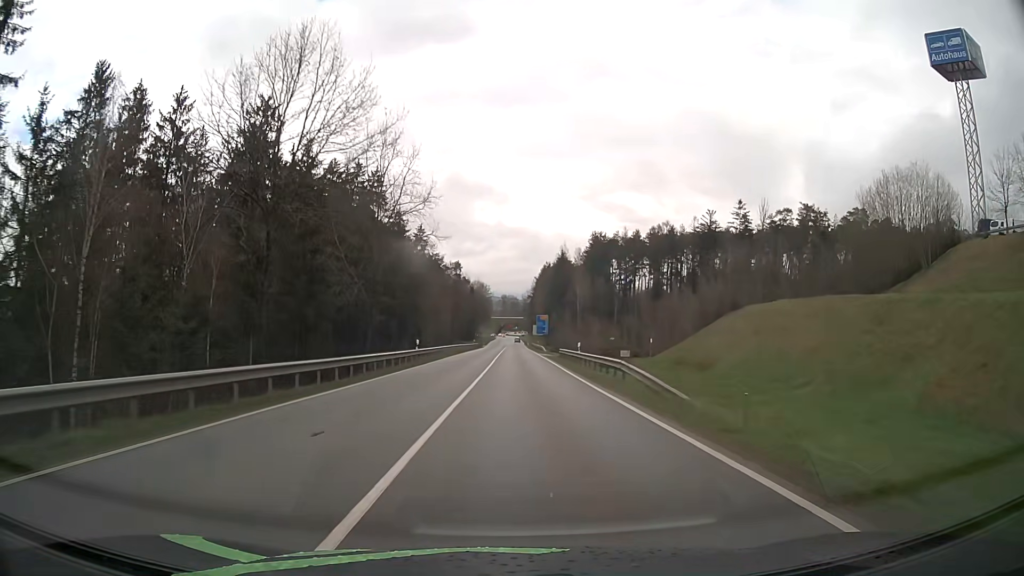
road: secondary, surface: asphalt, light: Day
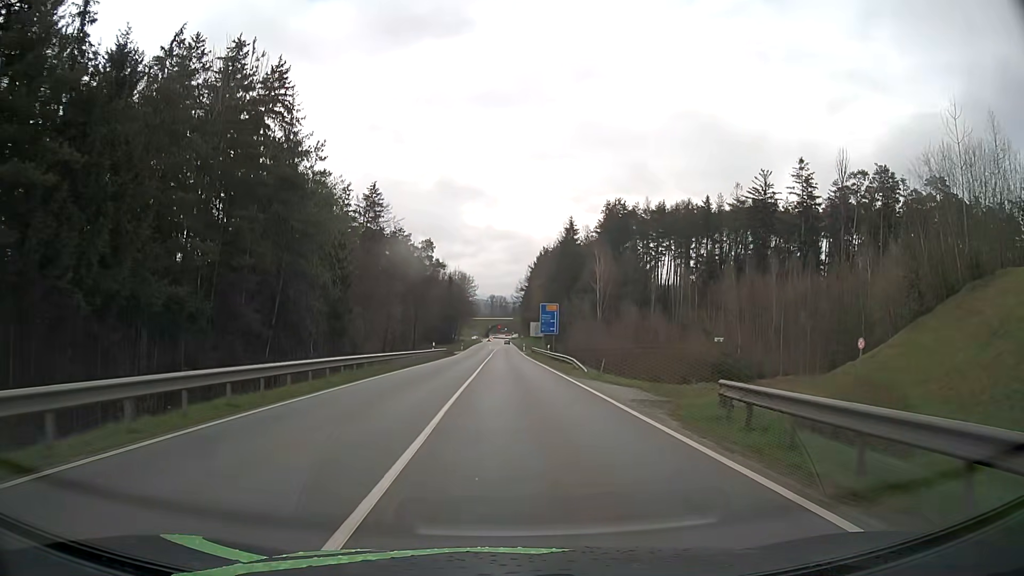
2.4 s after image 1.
(+0.4, +44.2) m; +1°
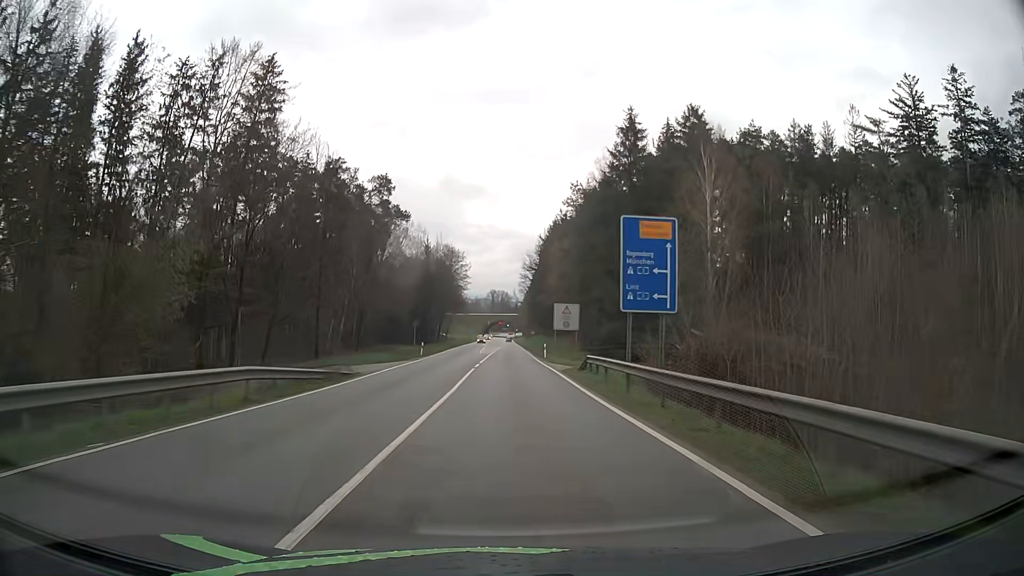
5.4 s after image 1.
(+0.3, +52.3) m; 0°
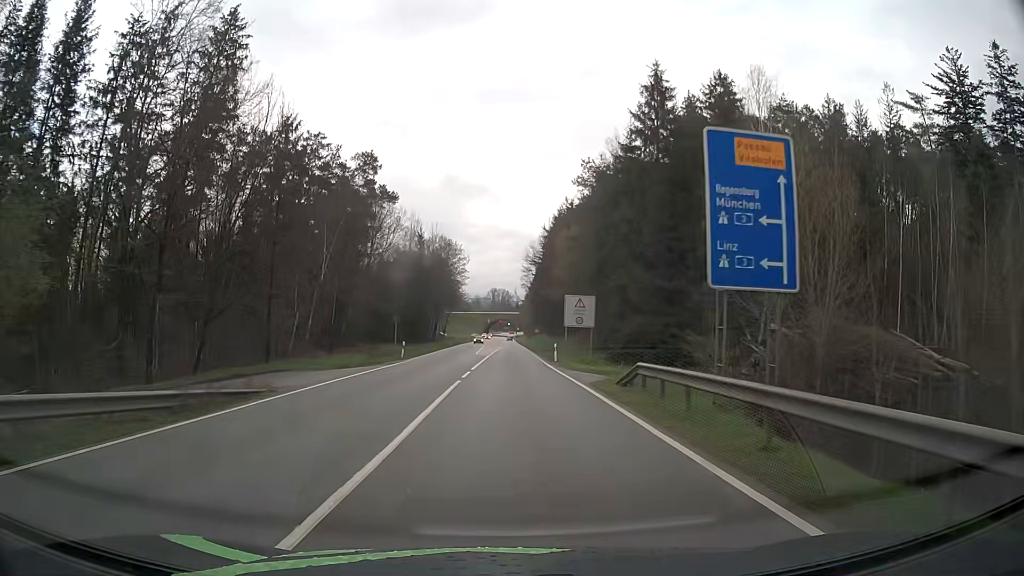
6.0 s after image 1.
(0.0, +10.2) m; 0°
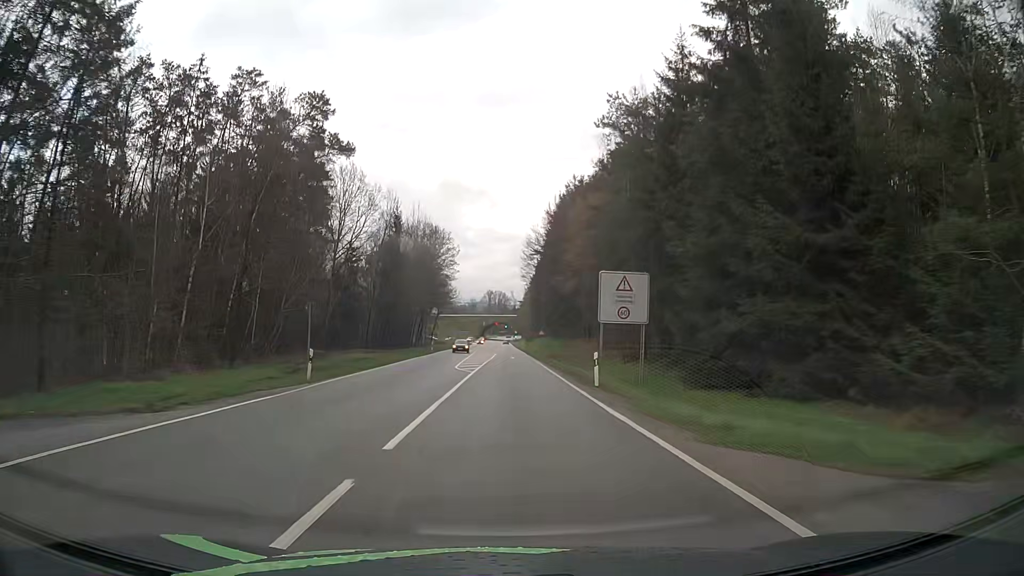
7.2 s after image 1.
(+0.1, +20.2) m; +1°
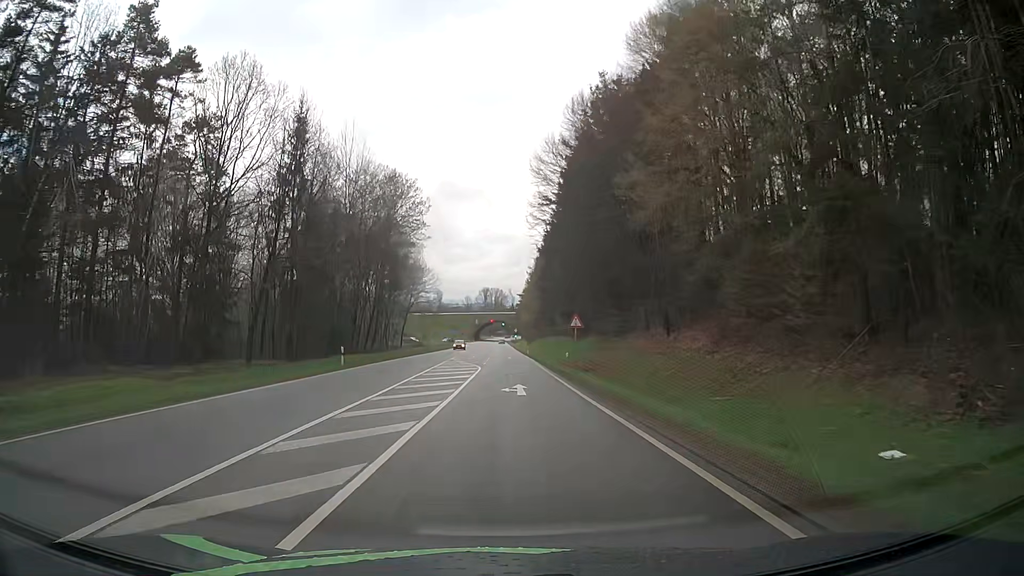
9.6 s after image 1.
(+0.1, +39.4) m; 0°
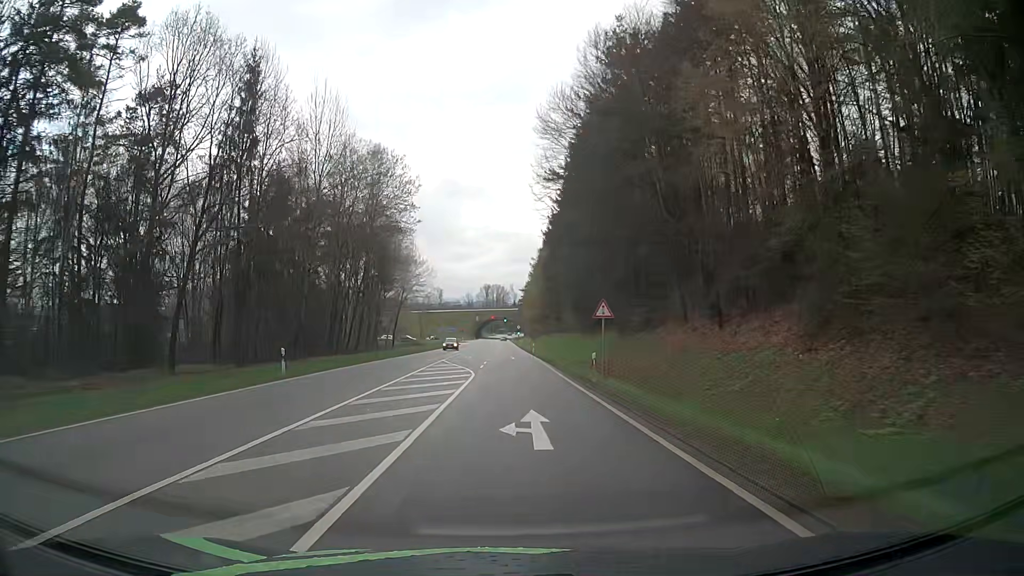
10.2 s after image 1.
(0.0, +9.6) m; 0°
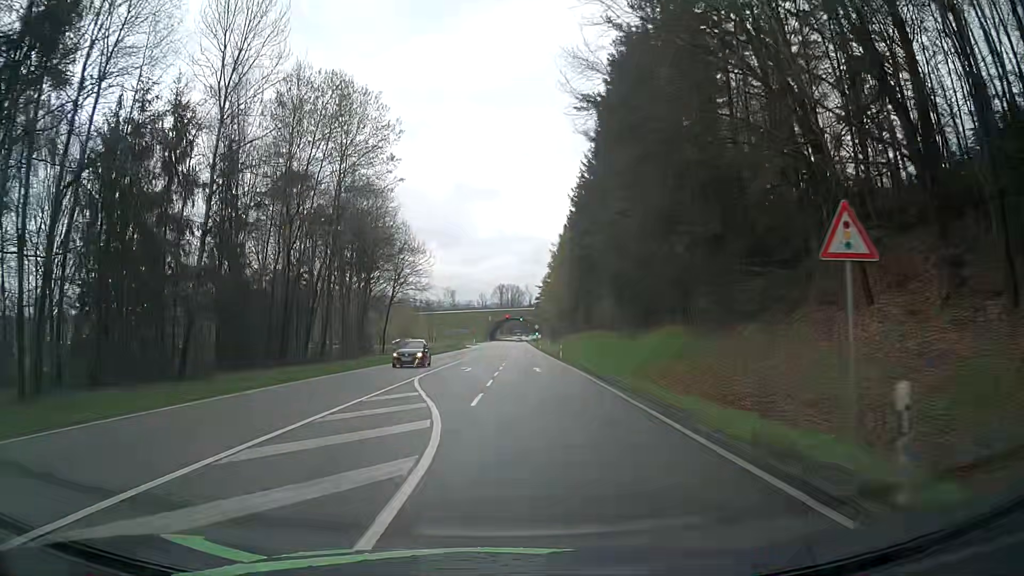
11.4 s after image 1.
(-0.2, +18.8) m; -2°
(0, +10) (0, +20) (0, +30) (0, +40) (0, +50) (-1, +60) (-1, +70) (-1, +80) (0, +90) (0, +100) m
